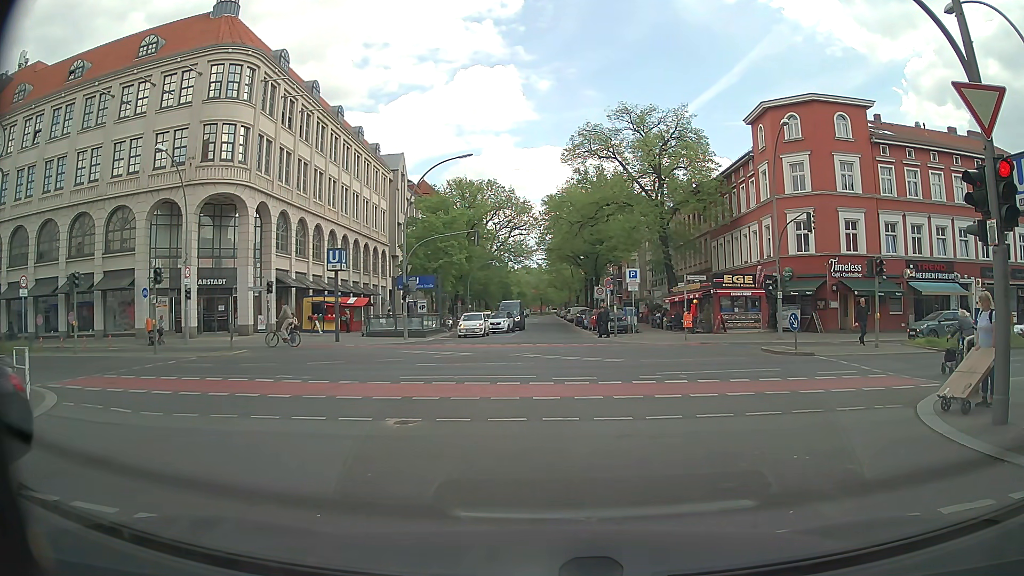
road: residential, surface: asphalt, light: Day
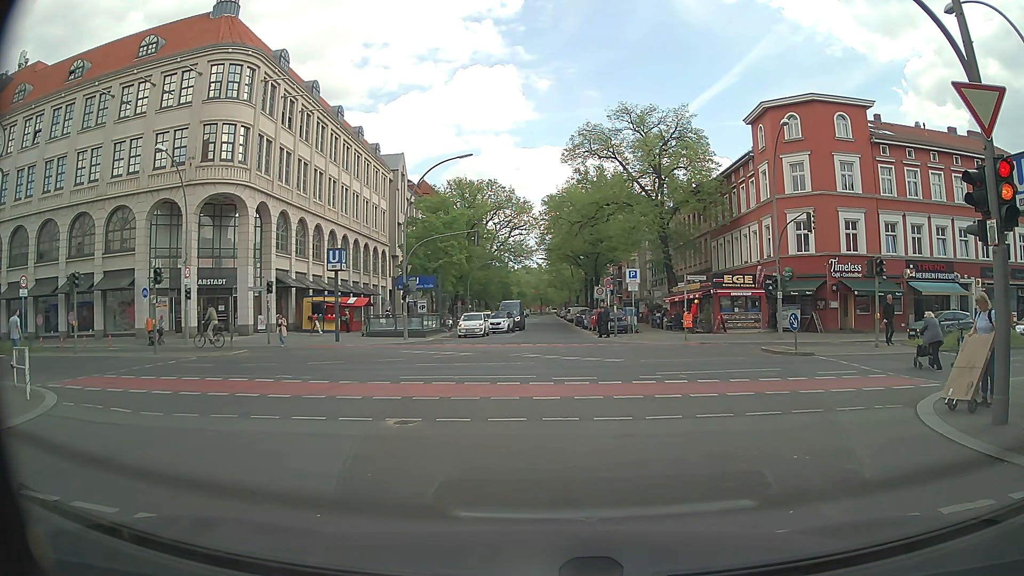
(0.0, 0.0) m; 0°
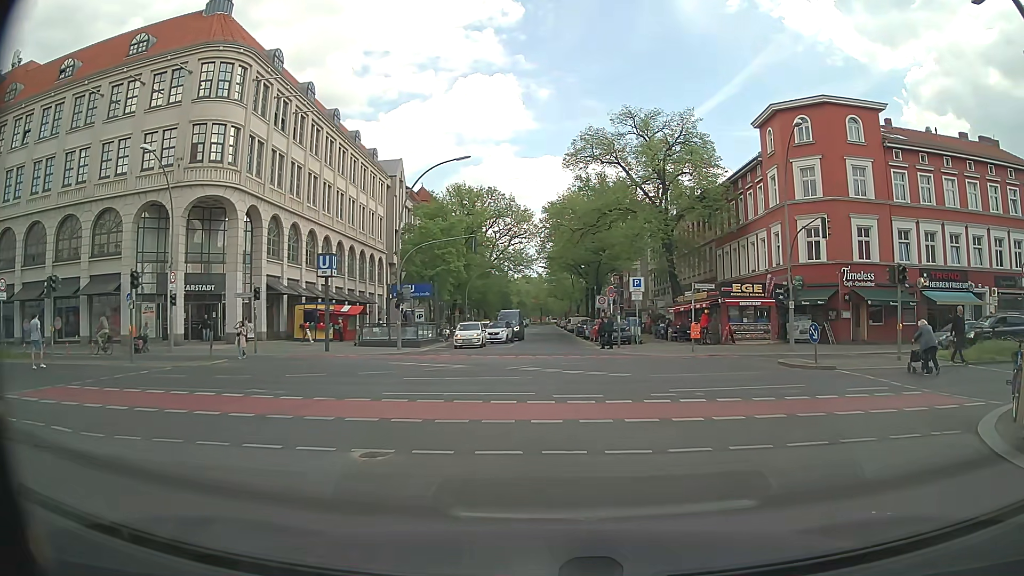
(-0.1, +2.0) m; -1°
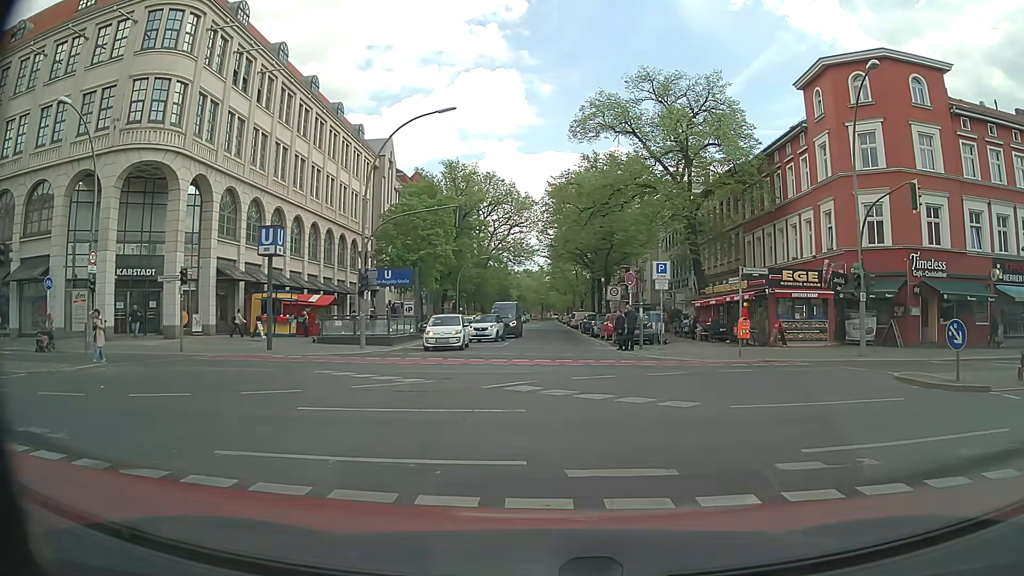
(-0.2, +8.0) m; -1°
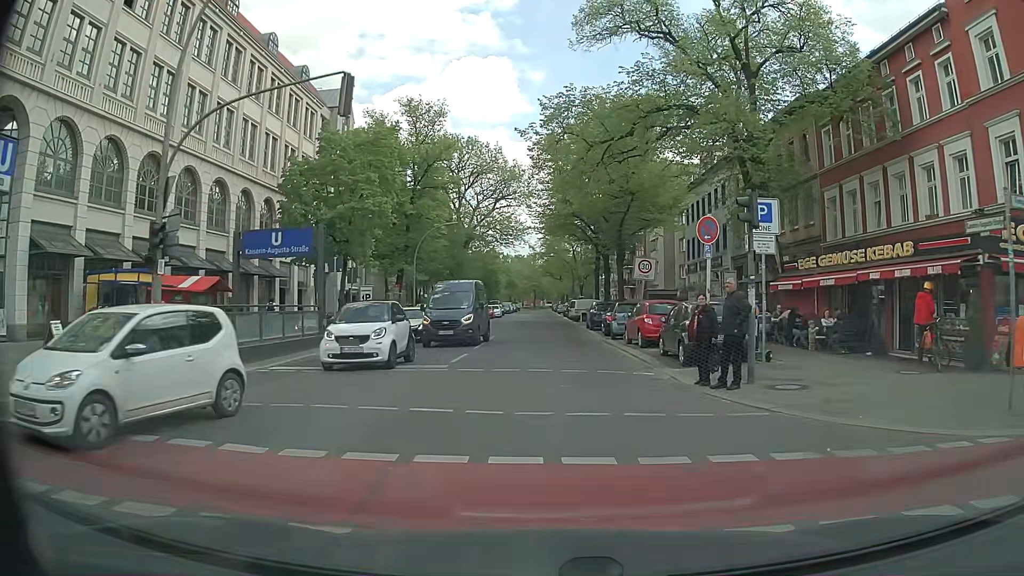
(+0.2, +15.8) m; 0°
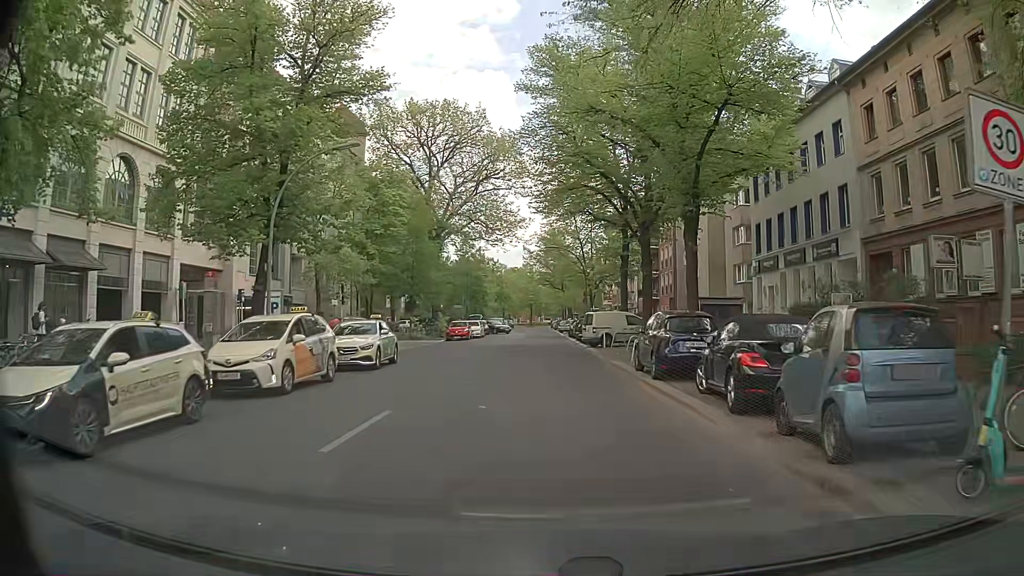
(+0.1, +21.7) m; 0°
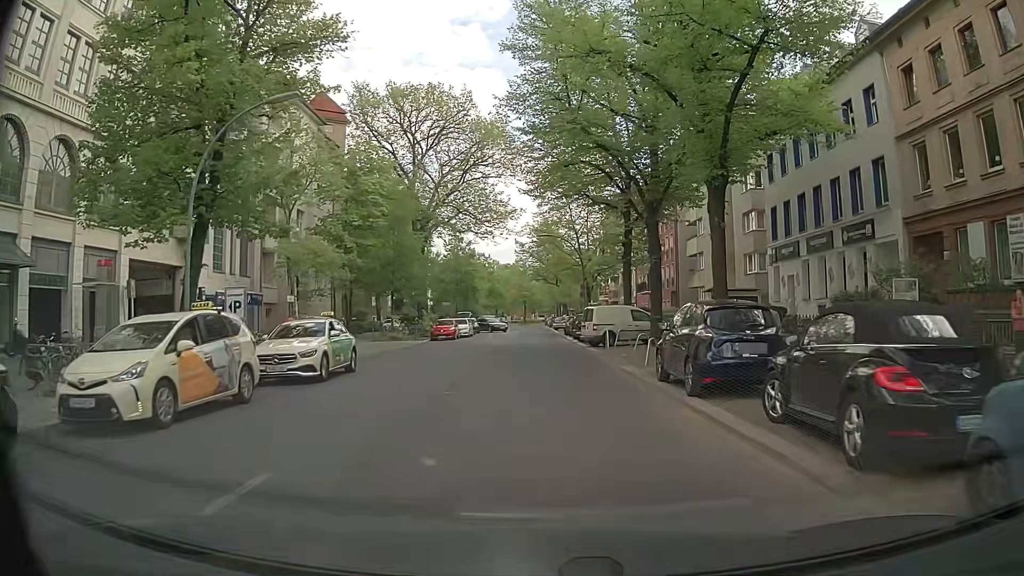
(0.0, +4.4) m; 0°
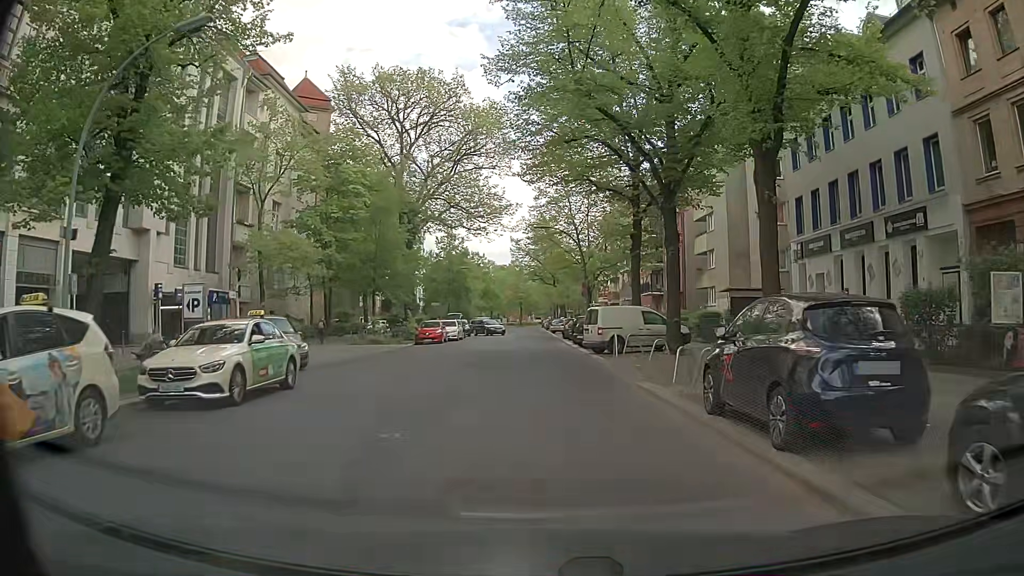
(0.0, +4.4) m; 0°
(0, +10) (0, +20) (0, +30) (-1, +40) (-1, +50) (-1, +60) (-1, +70) (-1, +80) (-2, +90) (-2, +100) m
